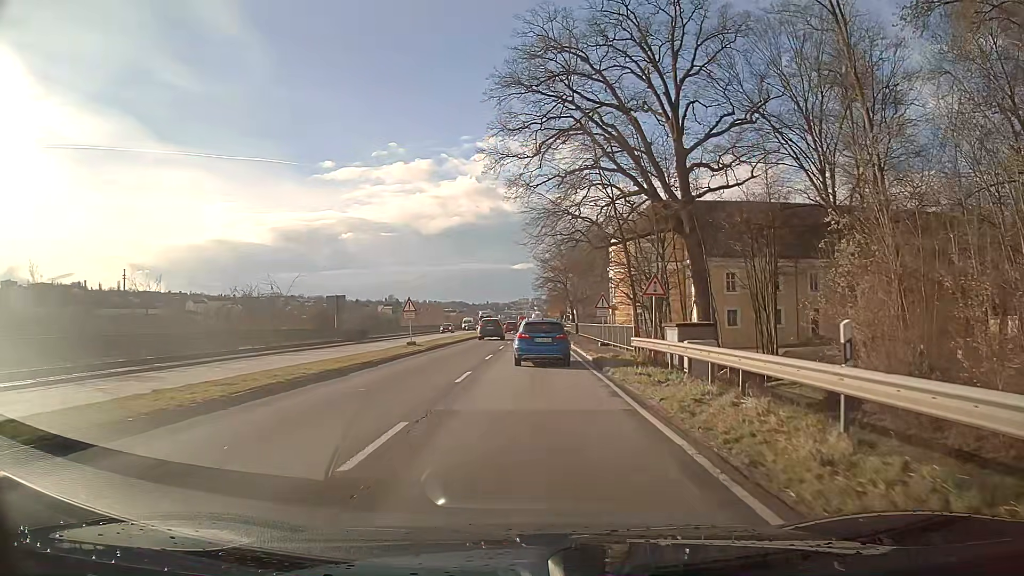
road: primary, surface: asphalt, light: Day
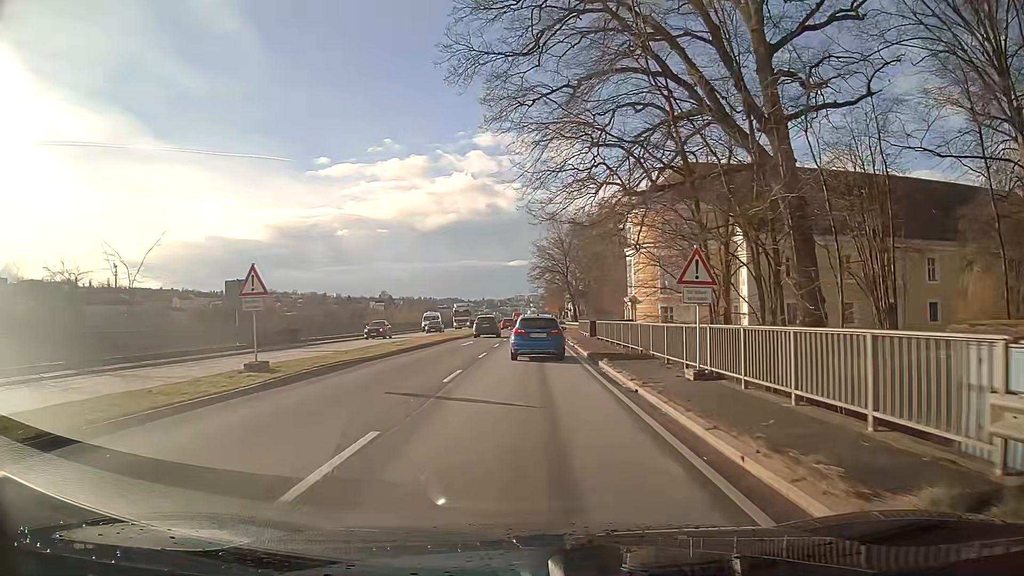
(+0.1, +19.5) m; 0°
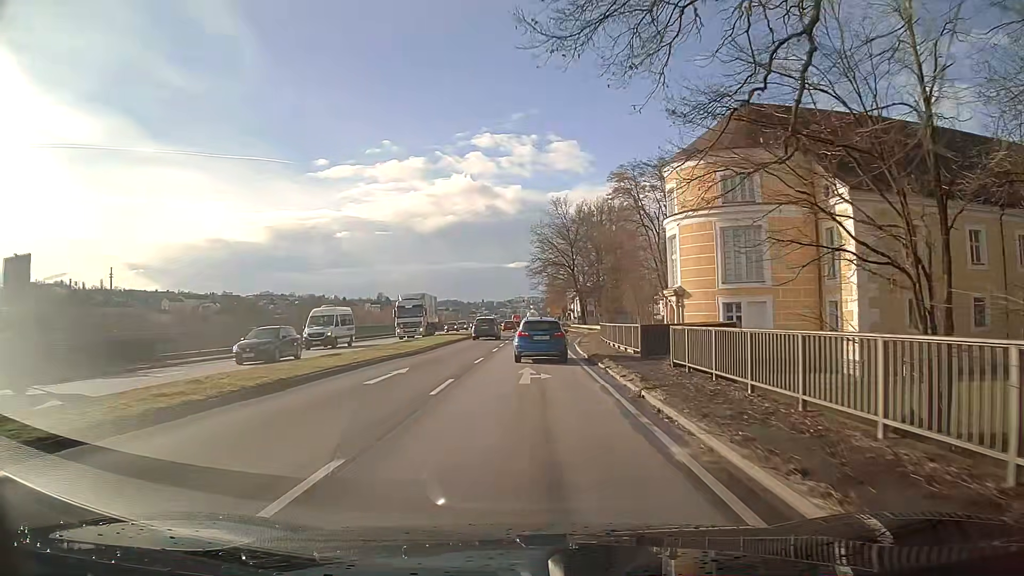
(0.0, +19.8) m; 0°
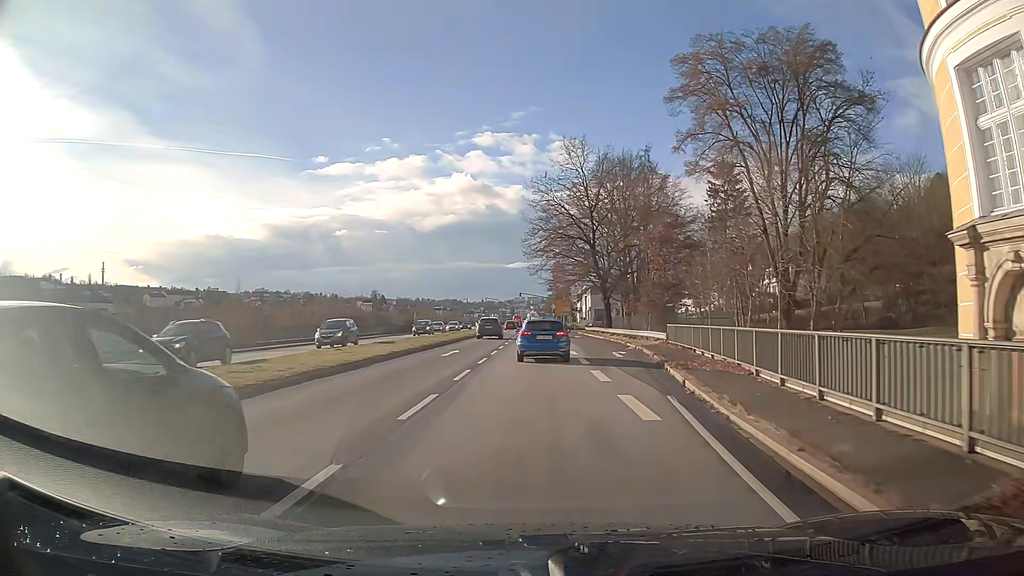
(0.0, +33.5) m; 0°
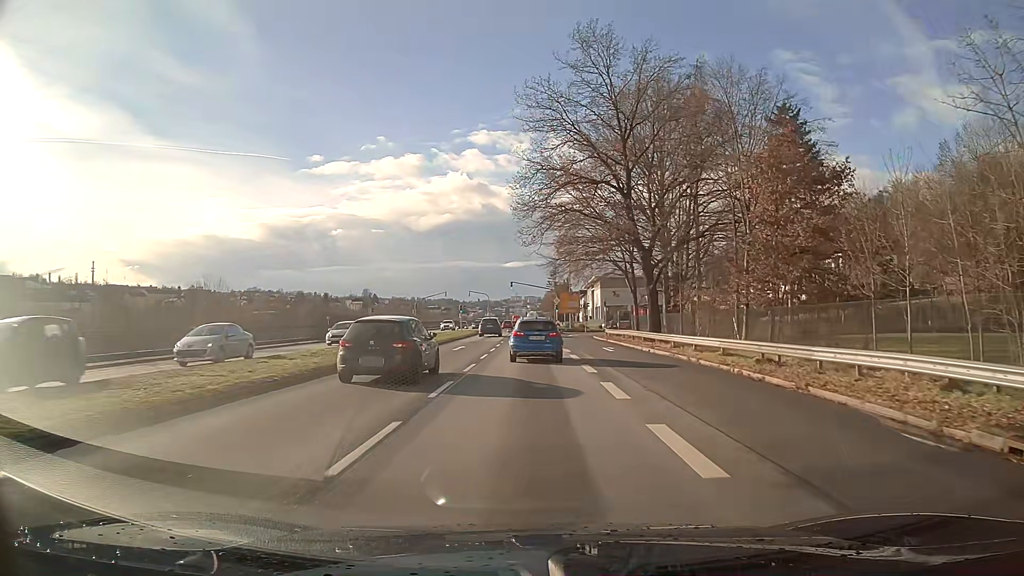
(+0.1, +27.4) m; 0°
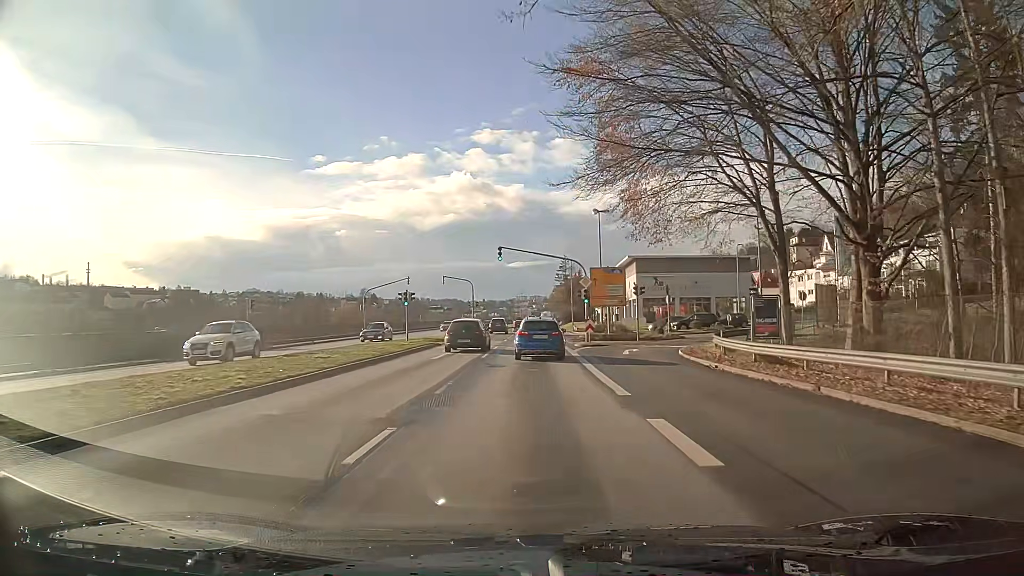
(-0.2, +35.6) m; -1°
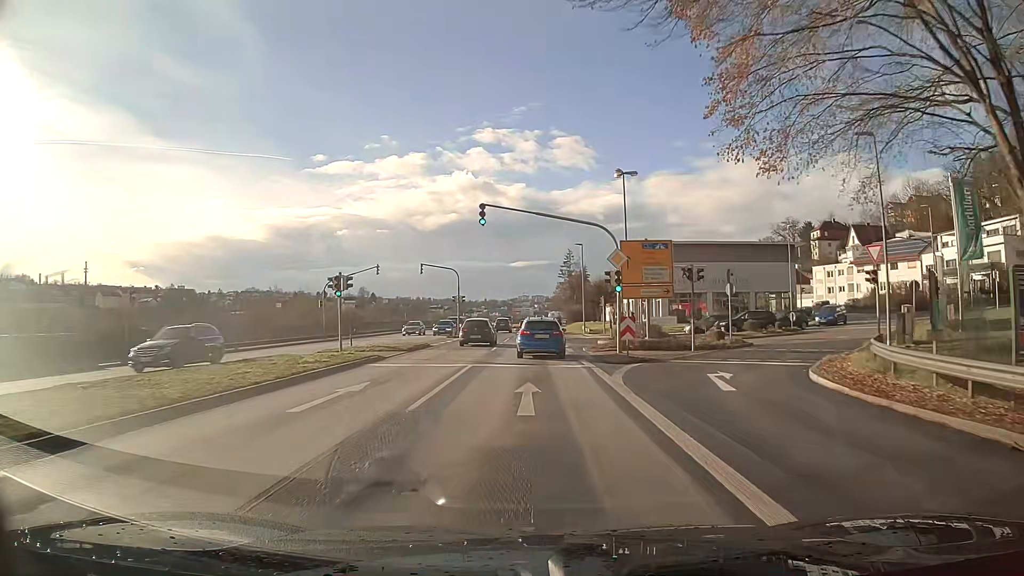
(0.0, +14.6) m; 0°
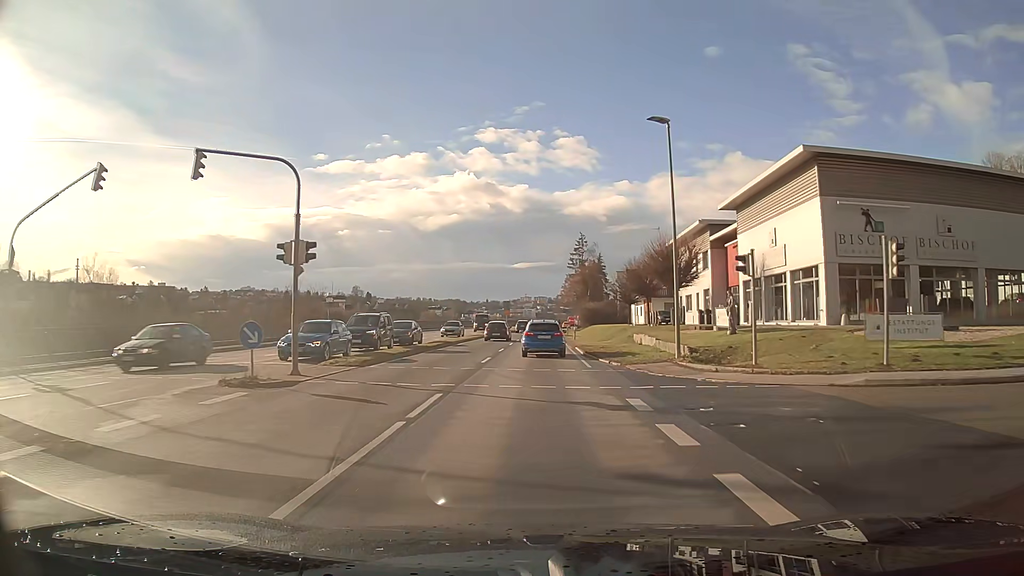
(-0.1, +38.5) m; 0°
(0, +10) (0, +20) (0, +30) (0, +40) (0, +50) (+1, +60) (+1, +70) (+1, +80) (+2, +90) (+3, +100) m
